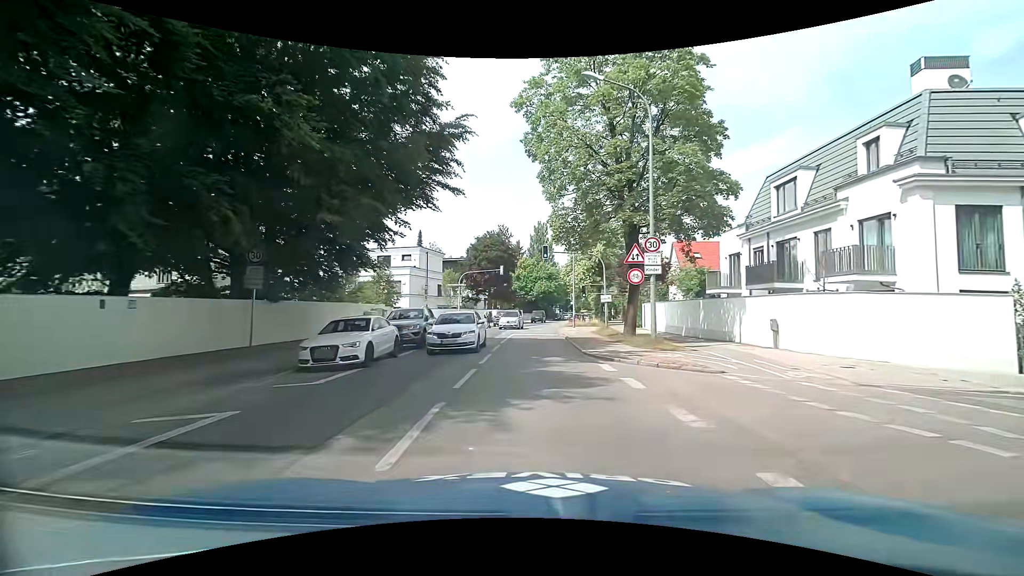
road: secondary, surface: asphalt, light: Day
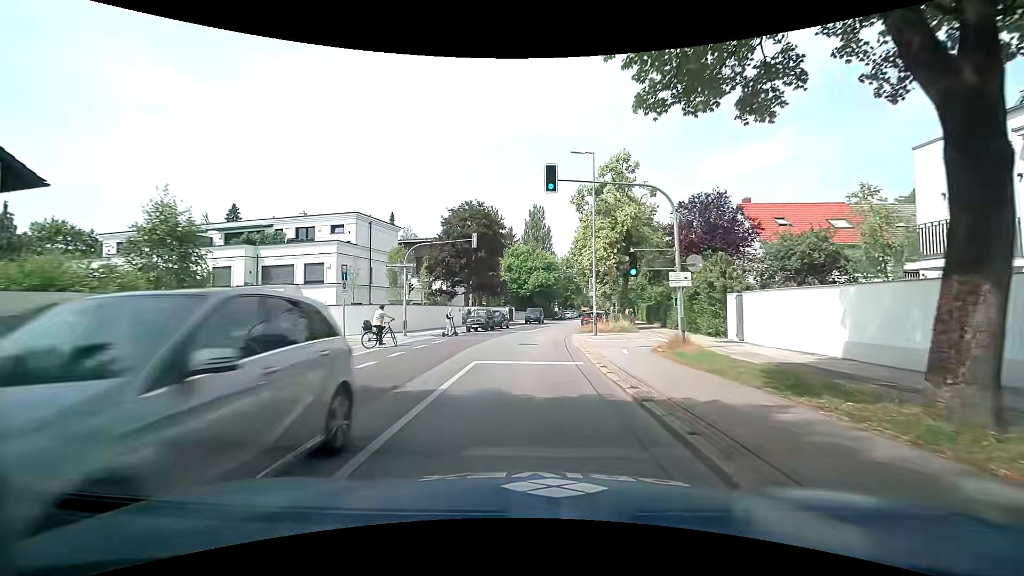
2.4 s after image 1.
(+0.3, +19.2) m; +1°
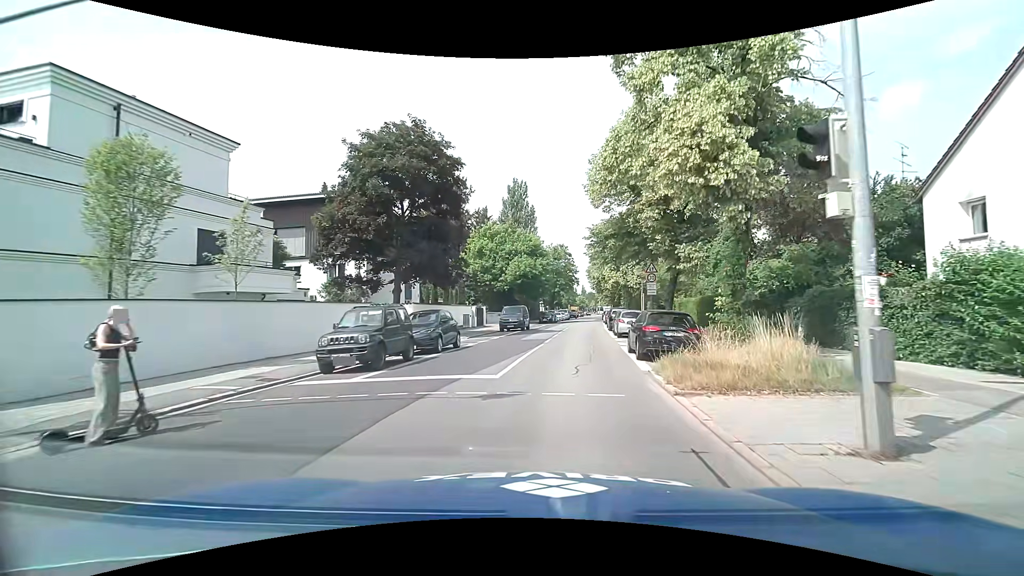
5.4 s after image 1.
(+0.2, +23.4) m; +2°
(0, +10) (+1, +20) (+2, +30) (+4, +40) (+5, +50) (+6, +60) (+8, +70) (+9, +79) (+10, +89) (+12, +99) m
